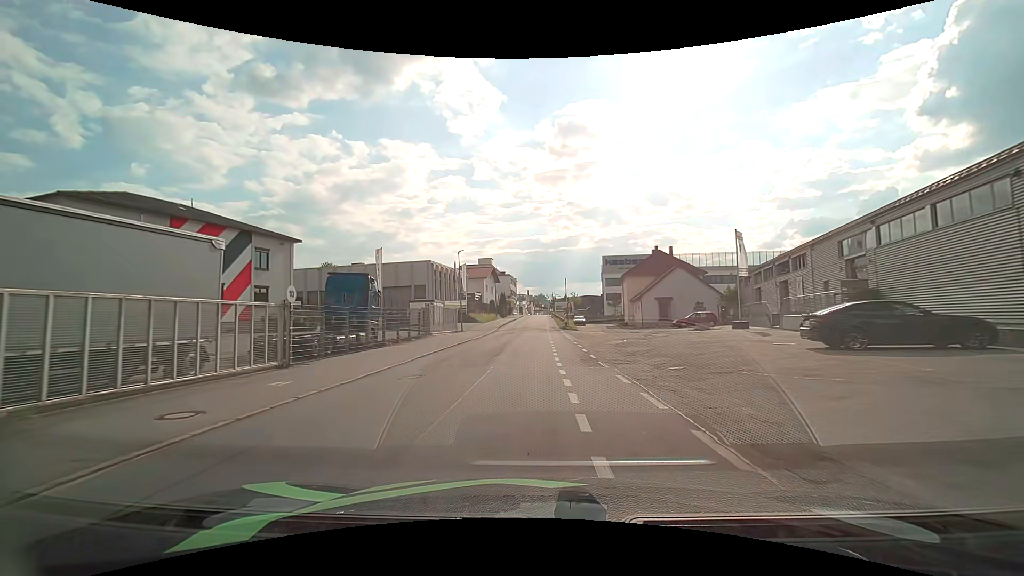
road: residential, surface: asphalt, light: Day
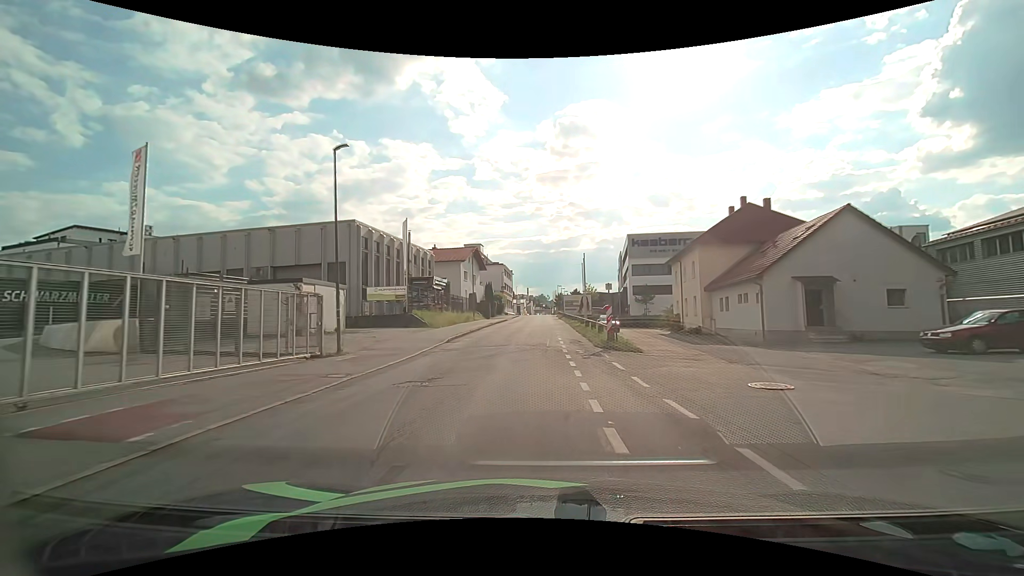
(0.0, +31.4) m; 0°
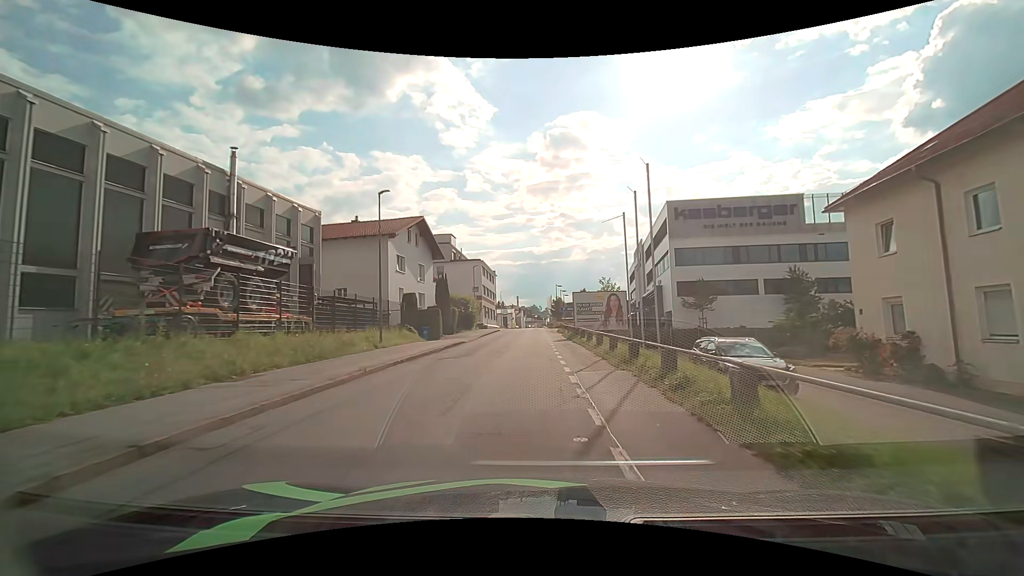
(+0.3, +31.2) m; +1°
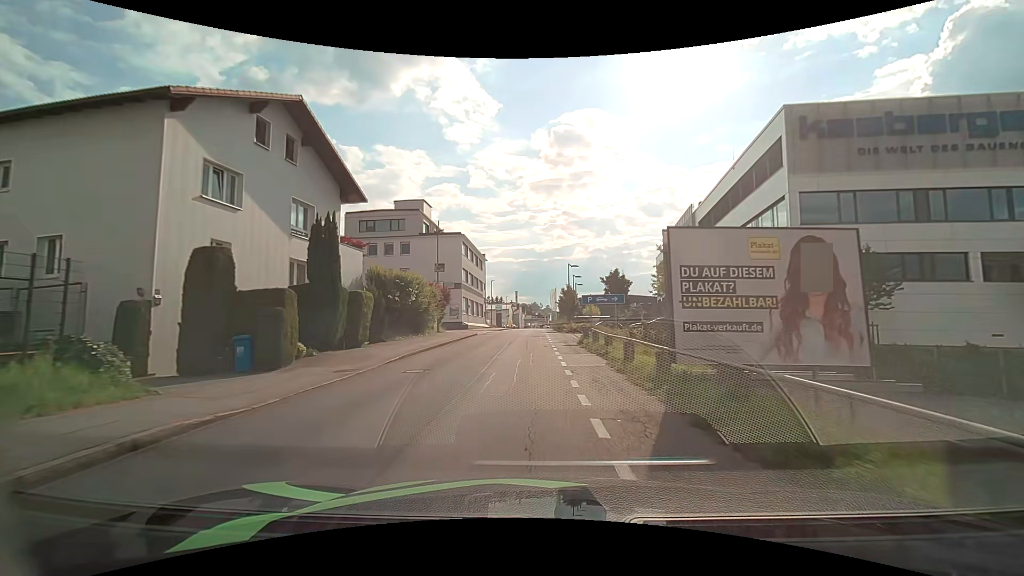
(-0.1, +24.7) m; 0°
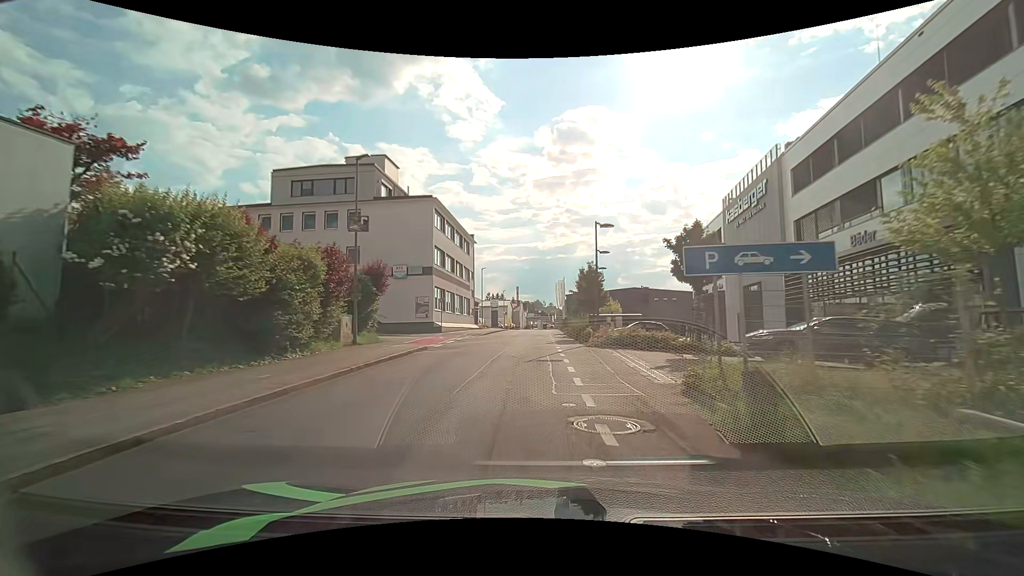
(0.0, +18.7) m; +1°
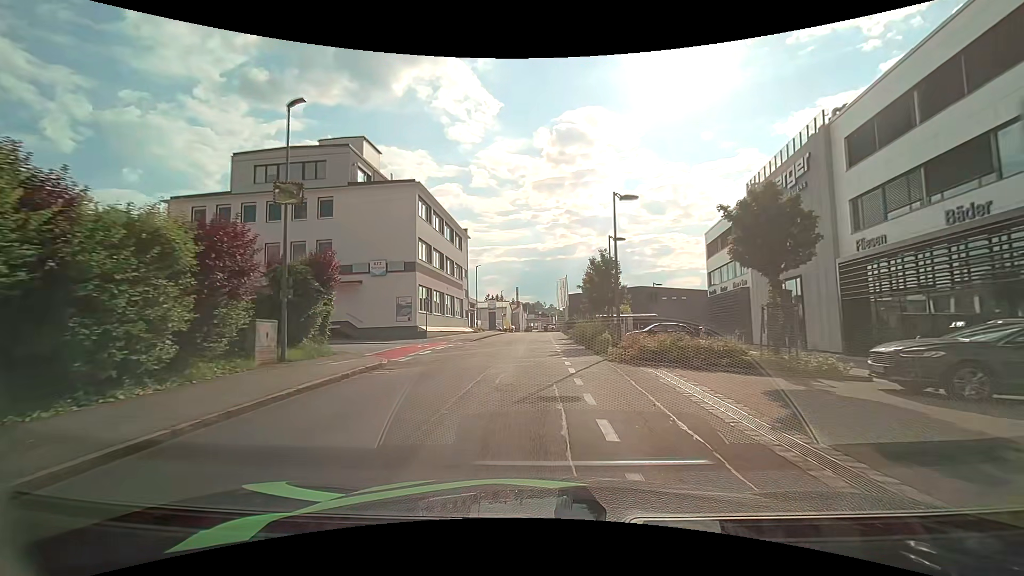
(-0.1, +6.0) m; -1°
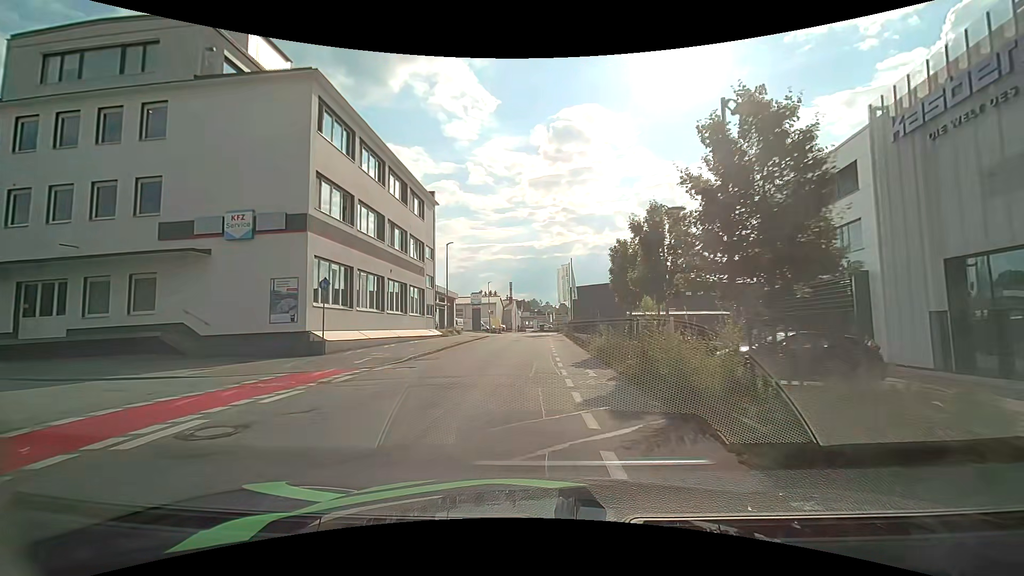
(-0.1, +17.3) m; 0°
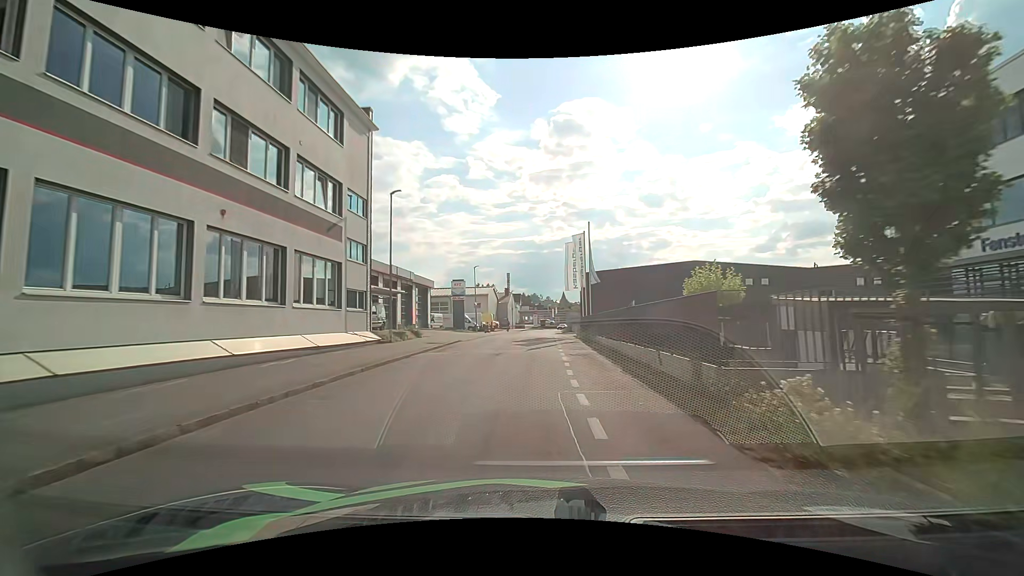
(0.0, +16.9) m; 0°
(0, +10) (0, +20) (0, +30) (+1, +40) (+1, +50) (+1, +60) (+2, +70) (+2, +80) (+3, +90) (+4, +100) m
